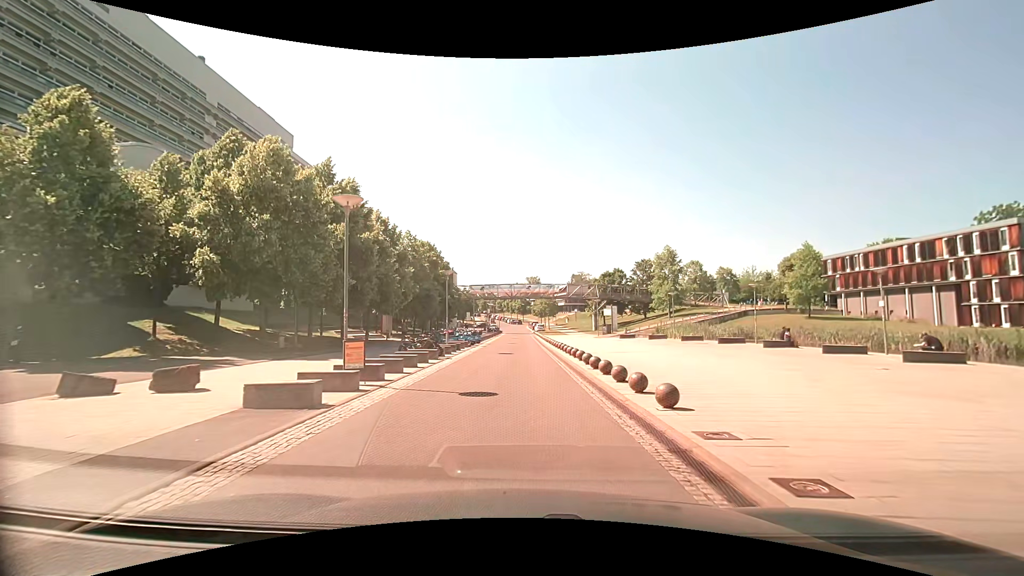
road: unclassified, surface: asphalt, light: Day
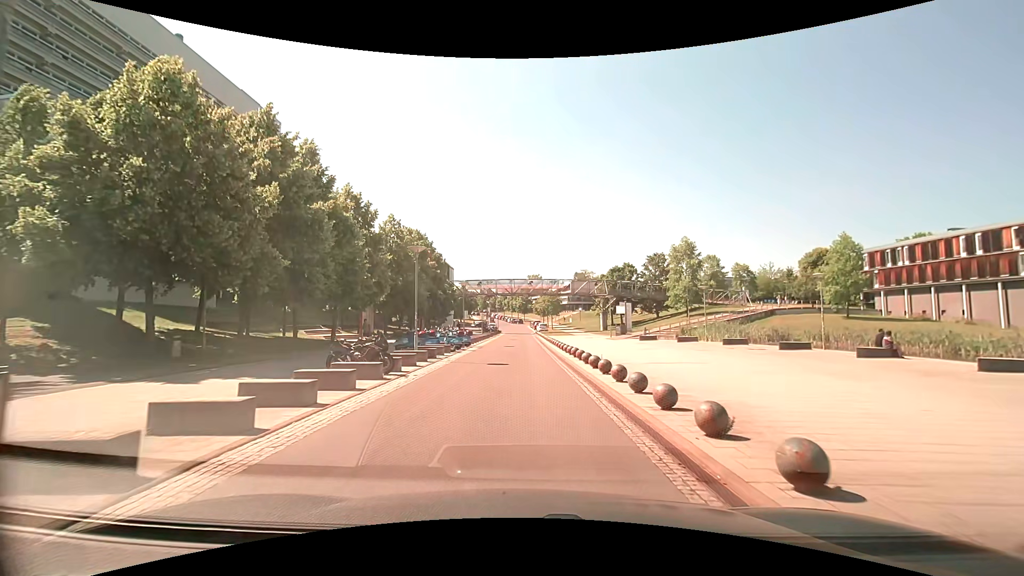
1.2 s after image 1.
(0.0, +8.2) m; 0°
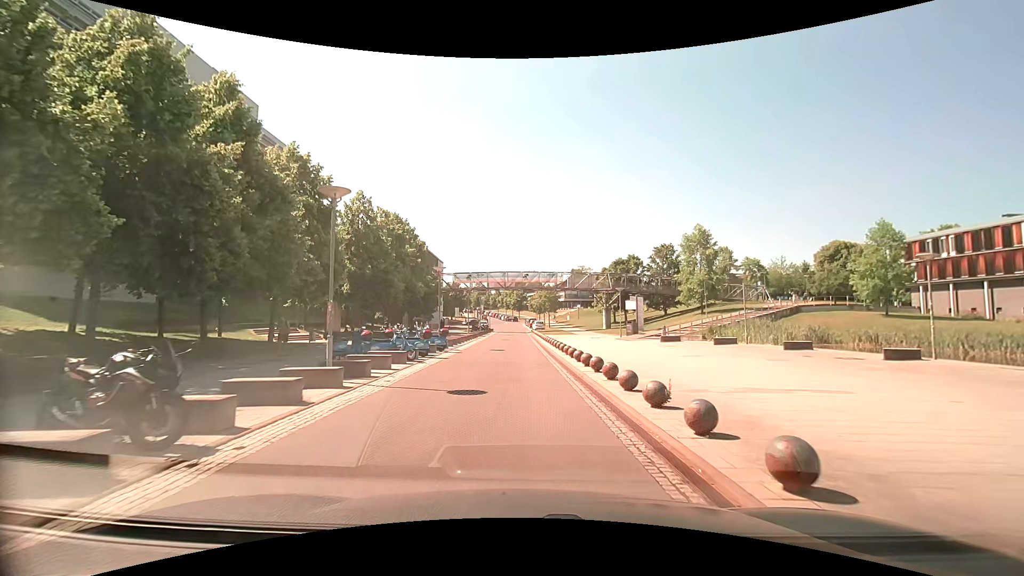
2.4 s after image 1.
(0.0, +8.1) m; +1°
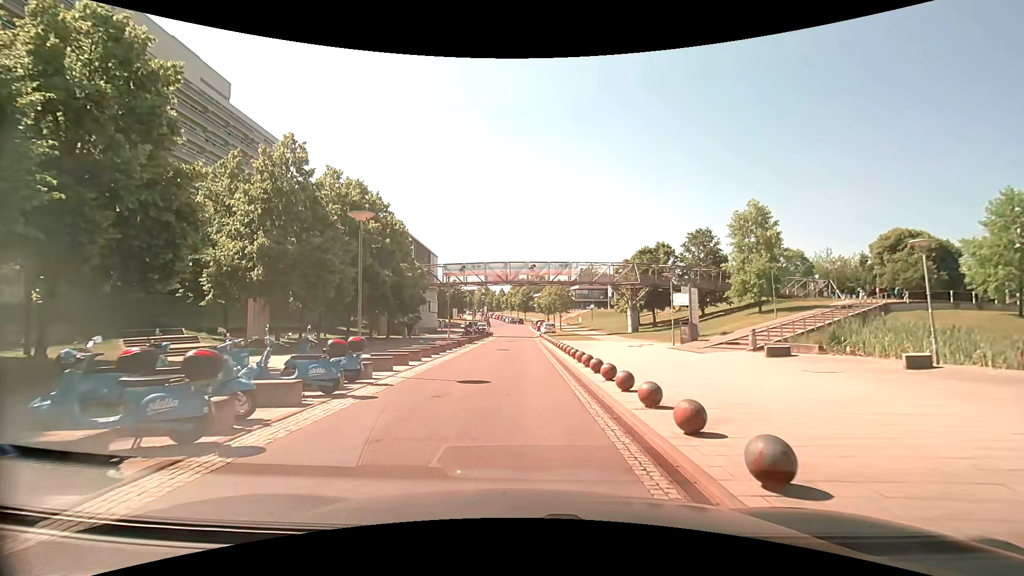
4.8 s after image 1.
(0.0, +13.8) m; -1°
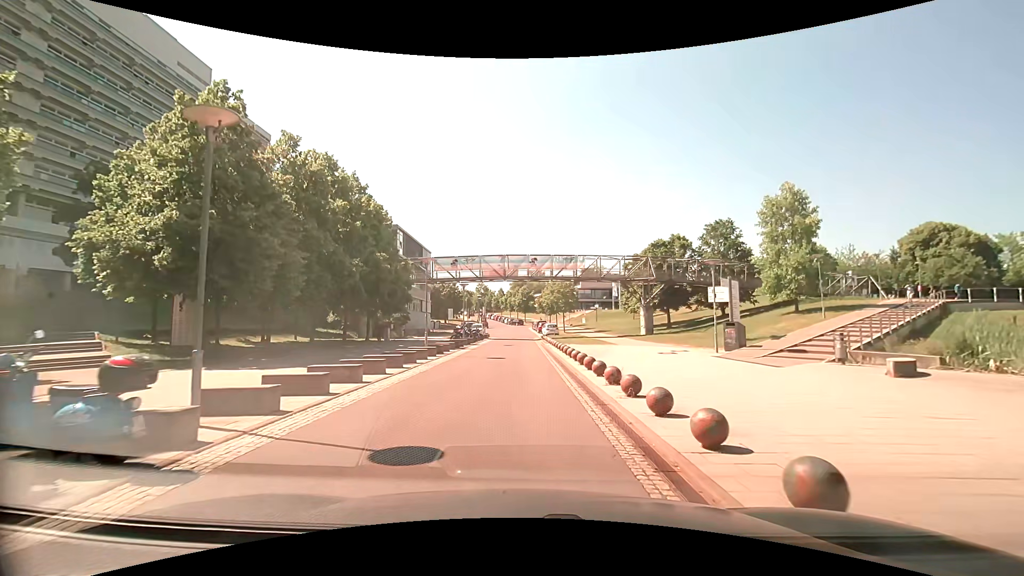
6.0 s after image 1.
(0.0, +6.8) m; 0°
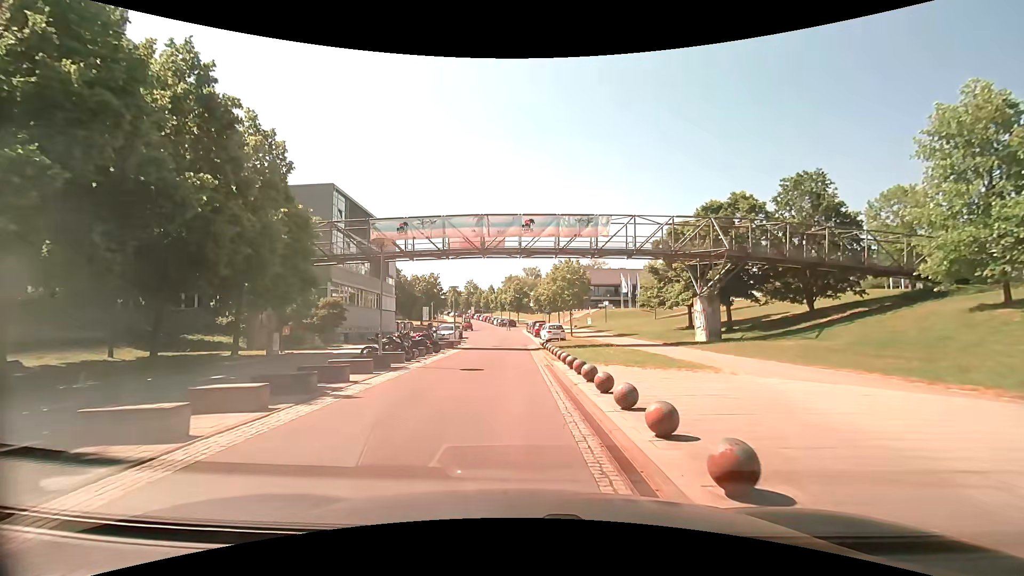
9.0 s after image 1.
(+0.2, +19.8) m; 0°
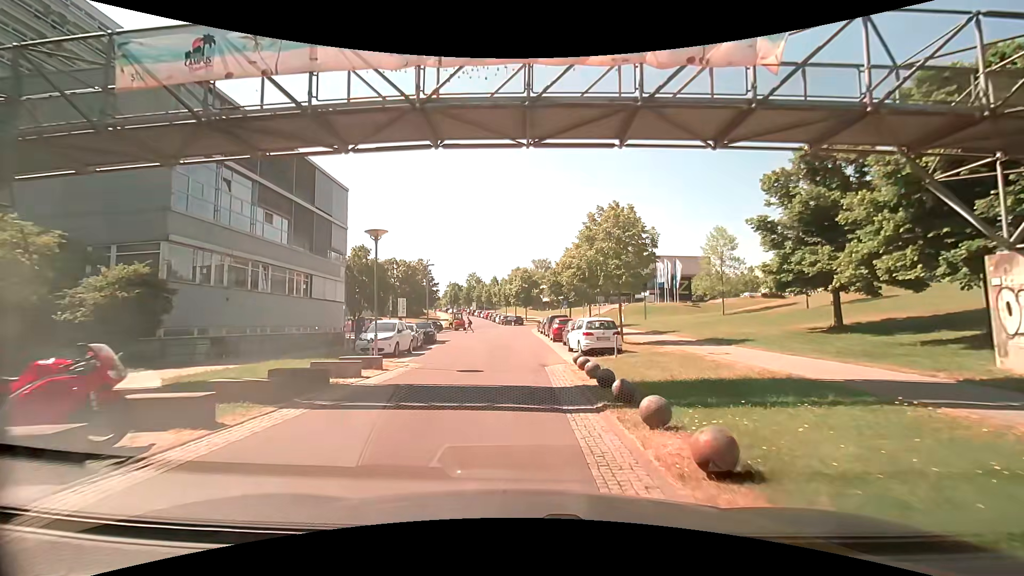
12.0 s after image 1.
(-0.1, +21.8) m; 0°
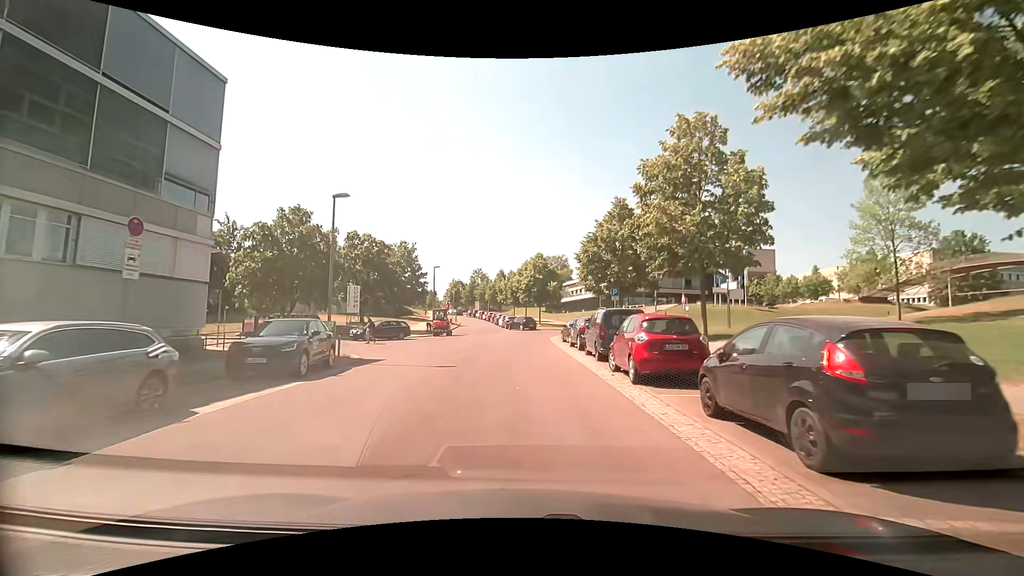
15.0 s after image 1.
(-0.4, +21.7) m; -1°
